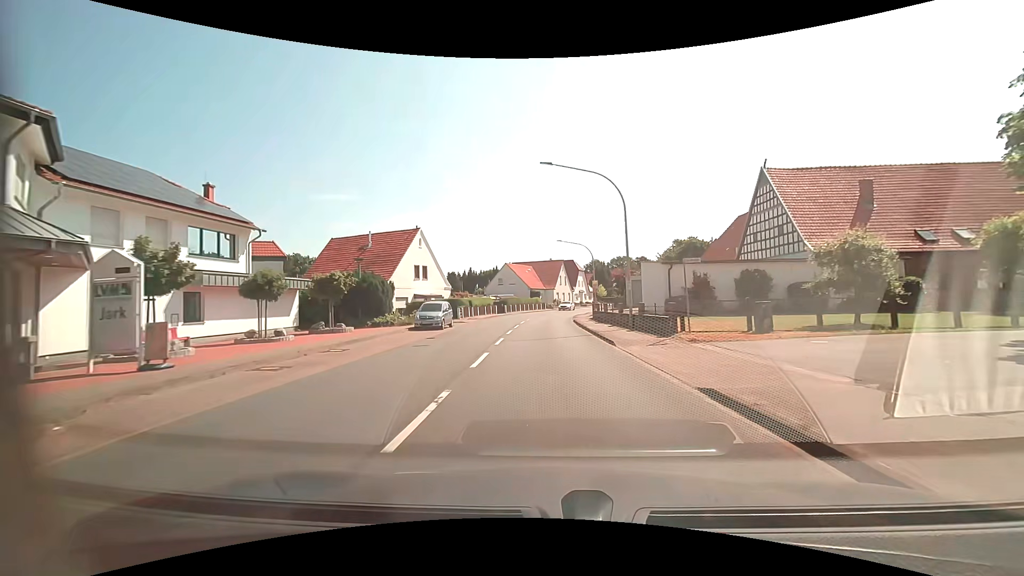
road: primary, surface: asphalt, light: Day
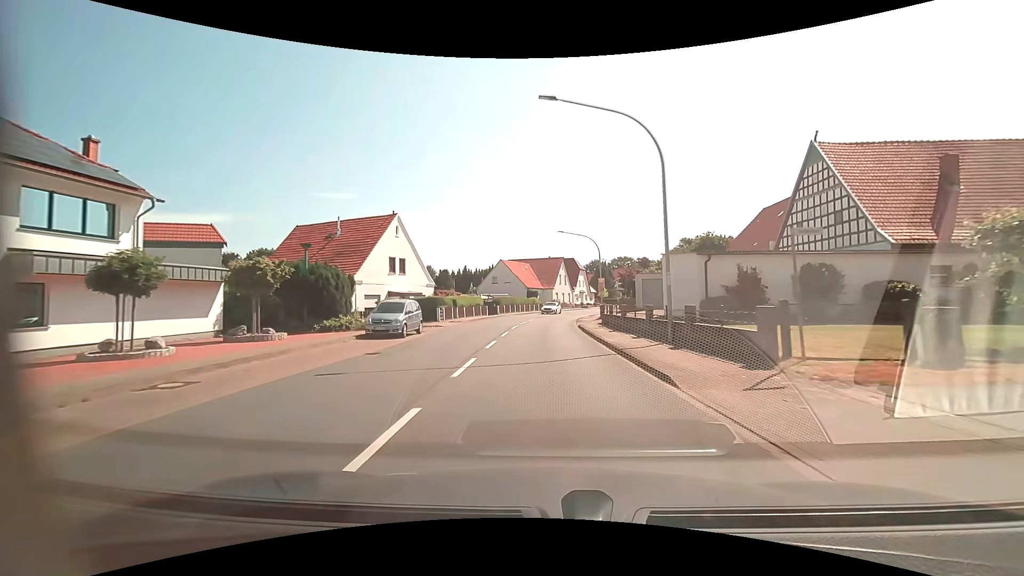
(0.0, +7.4) m; 0°
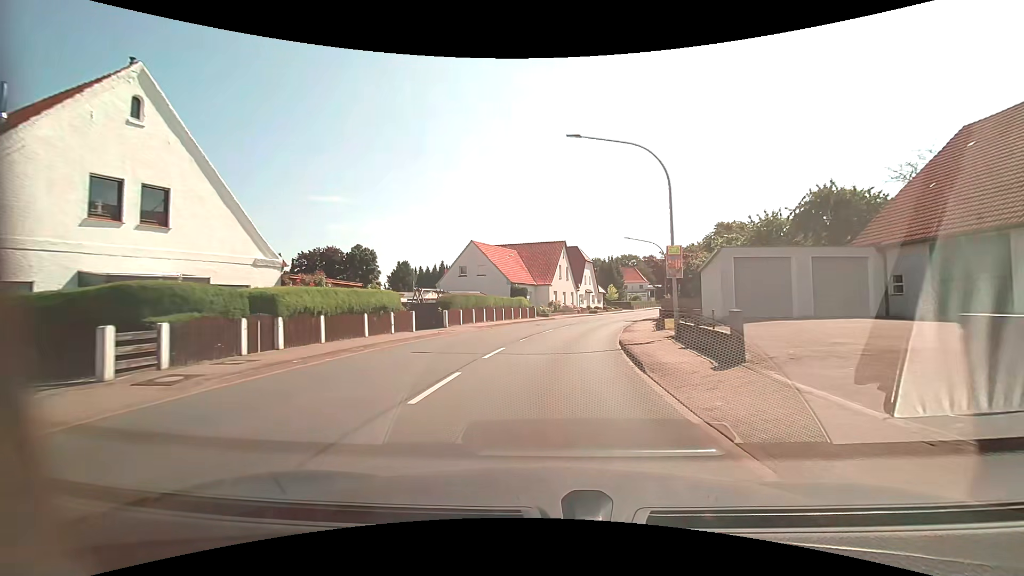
(+0.2, +26.7) m; +1°
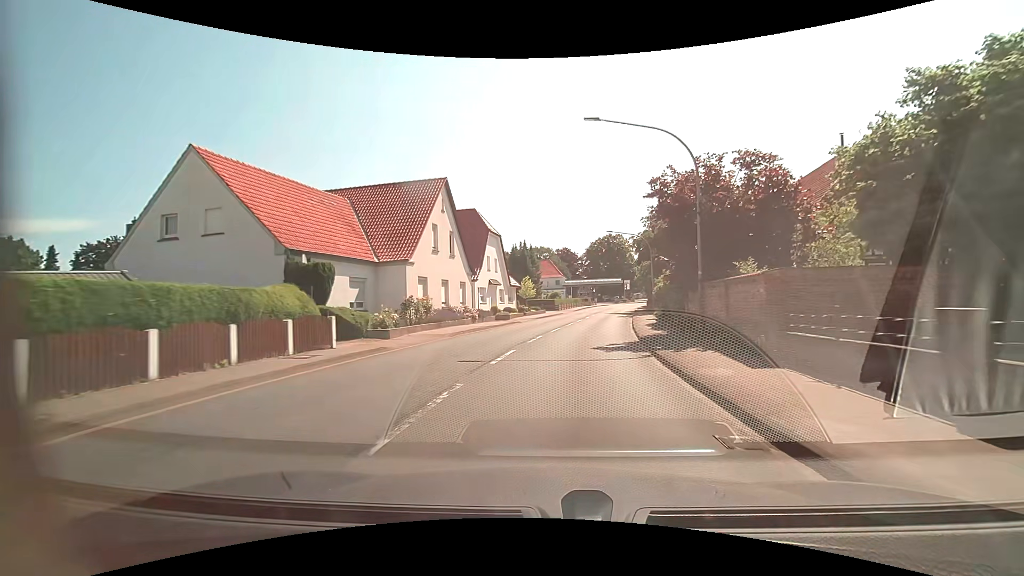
(+2.5, +31.4) m; +10°
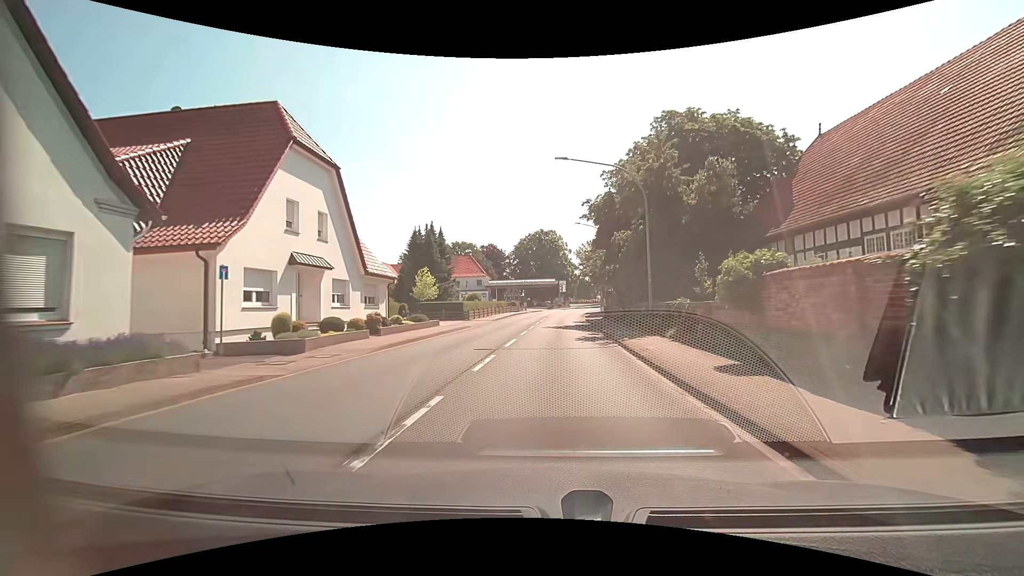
(+2.0, +24.9) m; +9°
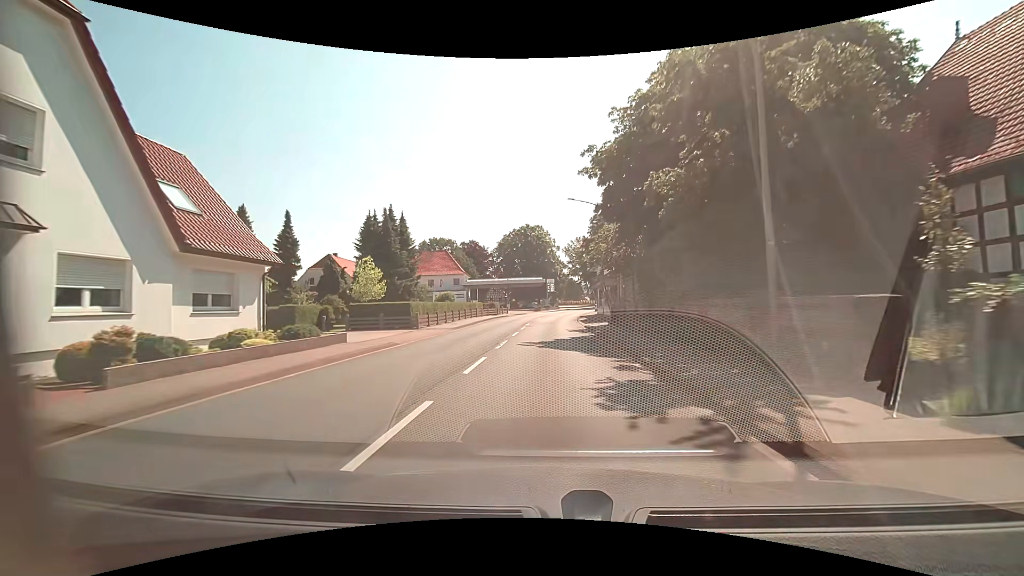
(+0.2, +12.7) m; +1°
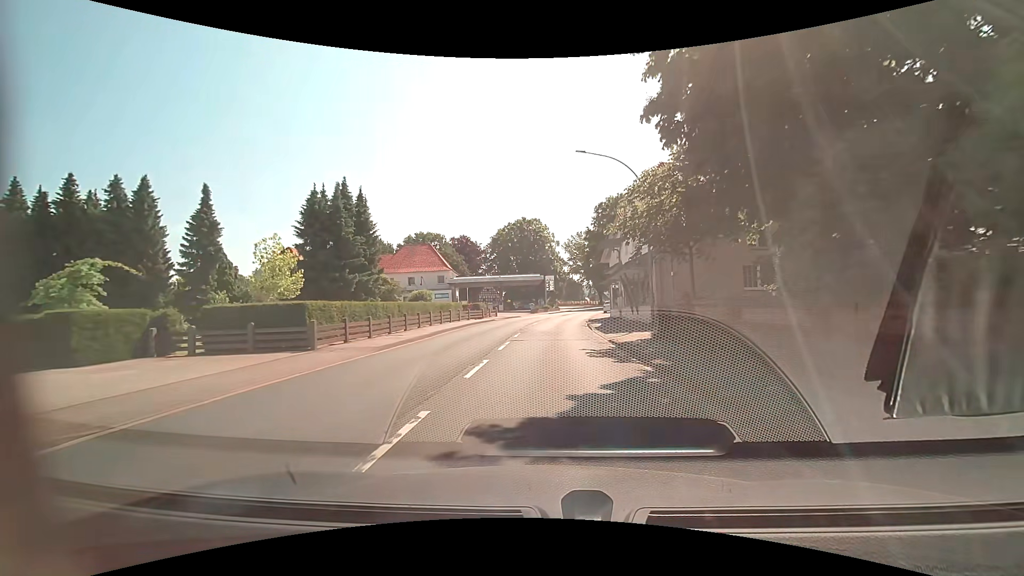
(0.0, +12.8) m; 0°
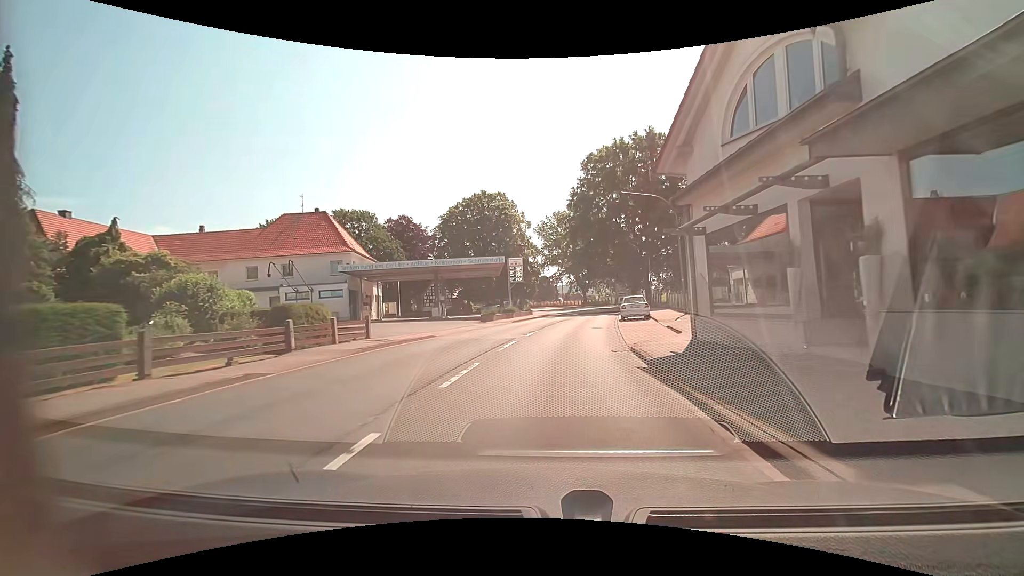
(+0.5, +31.6) m; +3°
(0, +10) (0, +20) (+1, +30) (+2, +40) (+4, +50) (+5, +60) (+6, +70) (+6, +80) (+5, +90) (+3, +100) m
